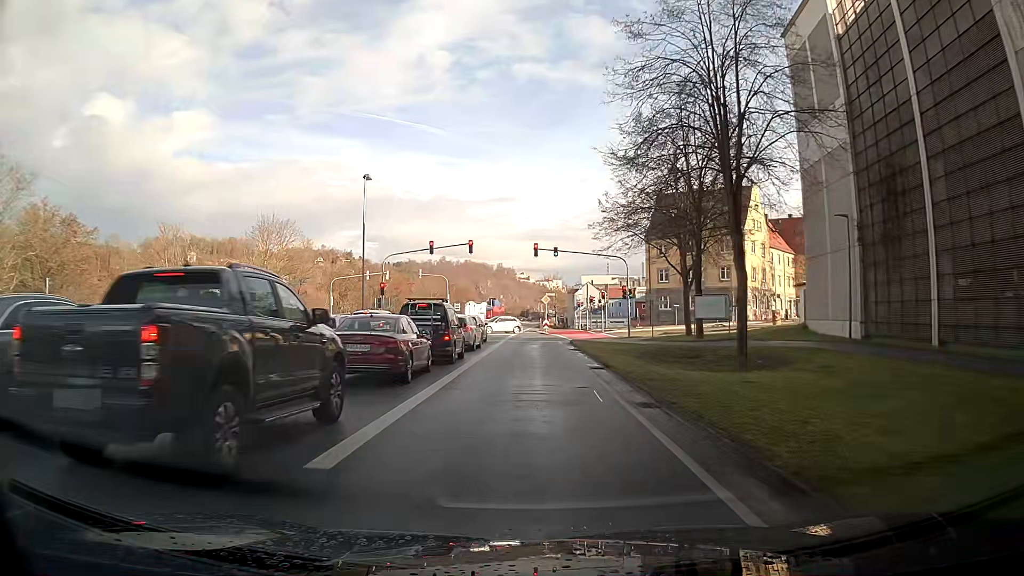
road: primary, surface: asphalt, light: Day
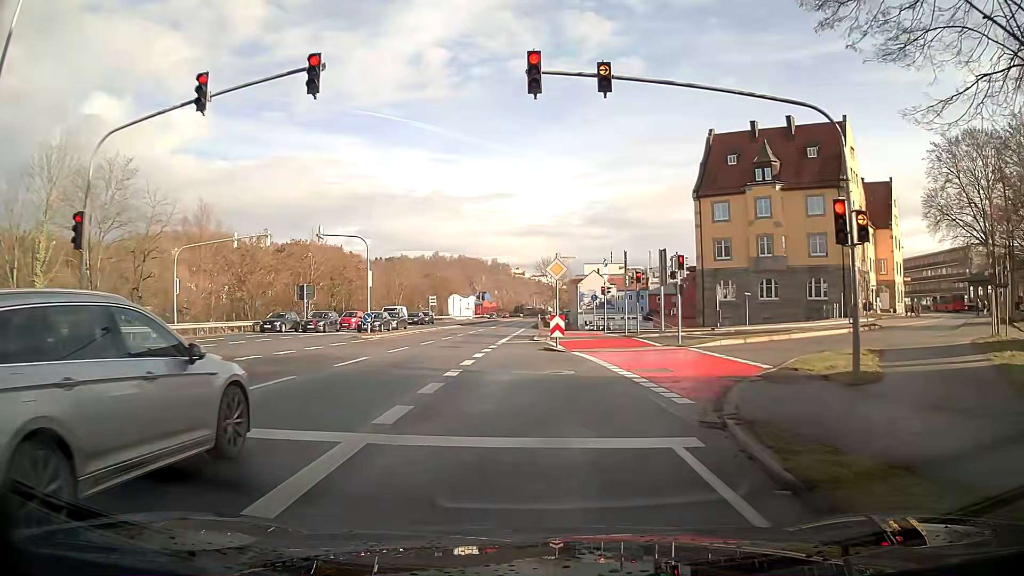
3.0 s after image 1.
(-0.2, +31.1) m; 0°
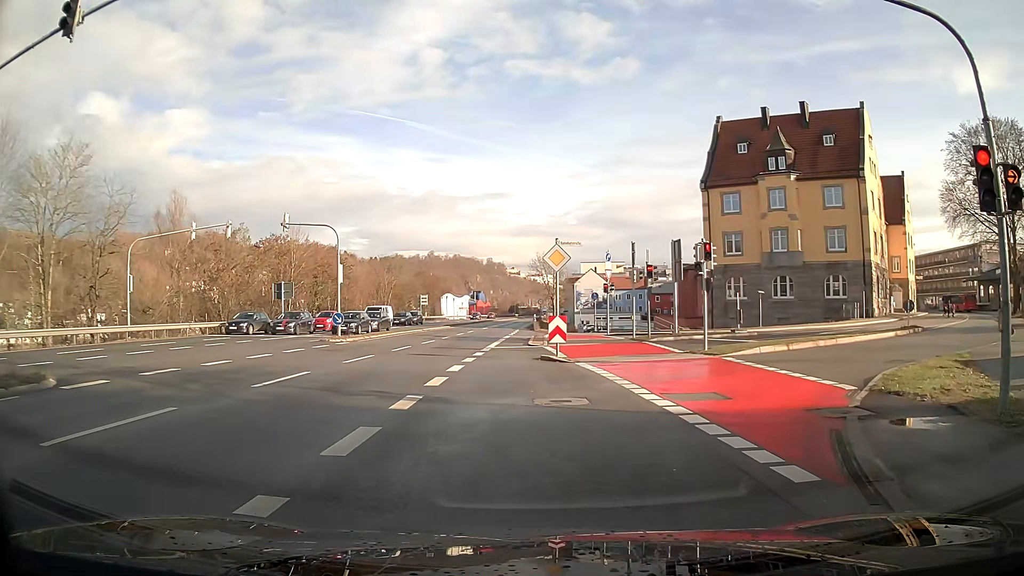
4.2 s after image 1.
(0.0, +4.1) m; 0°
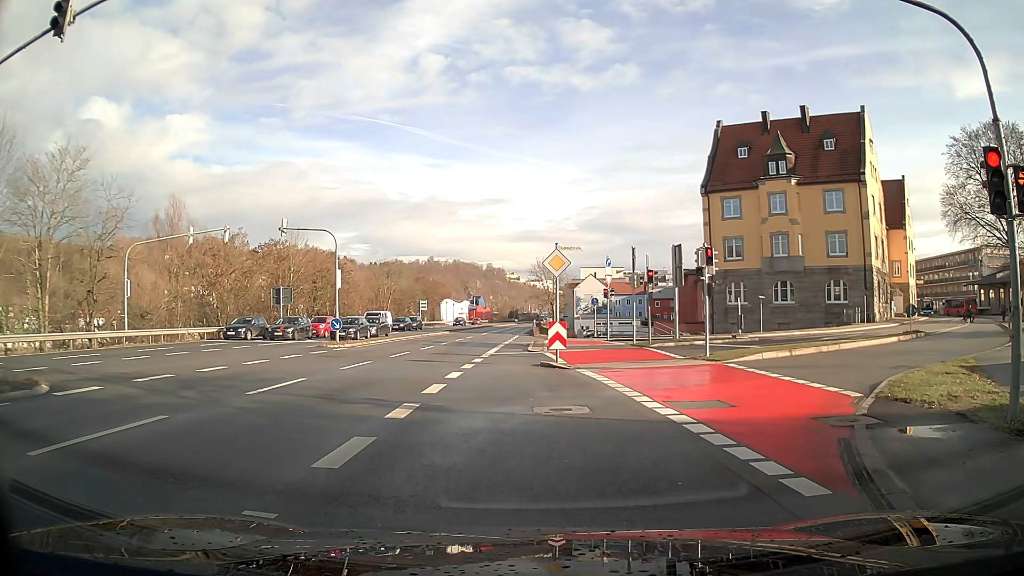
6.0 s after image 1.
(0.0, +0.3) m; 0°
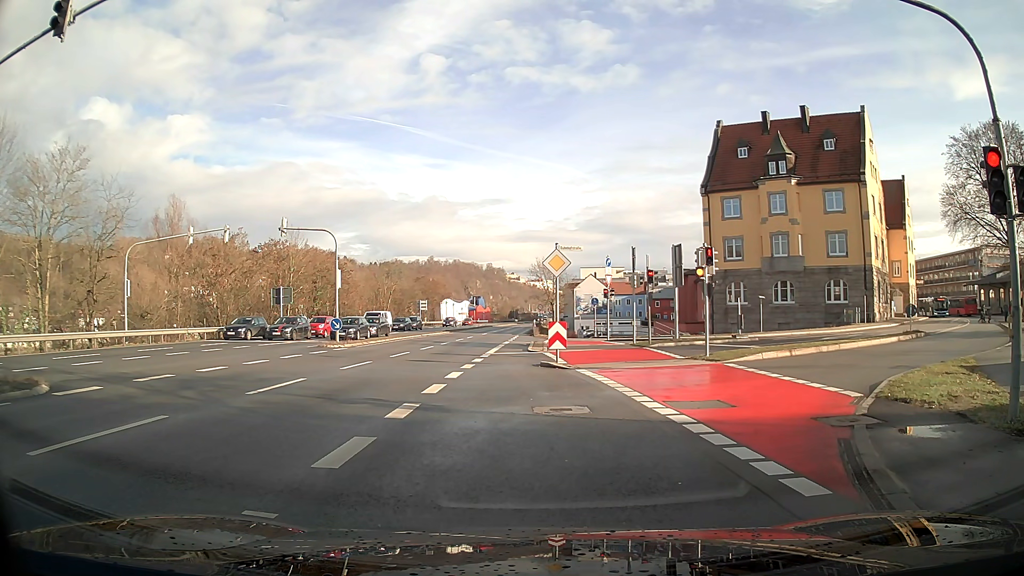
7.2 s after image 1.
(0.0, 0.0) m; 0°
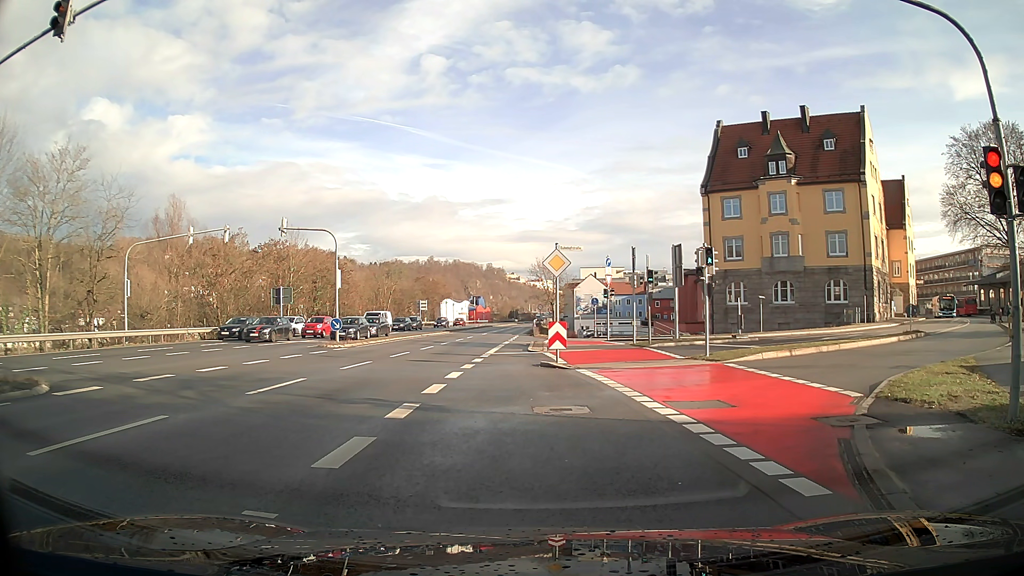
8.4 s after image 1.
(0.0, 0.0) m; 0°
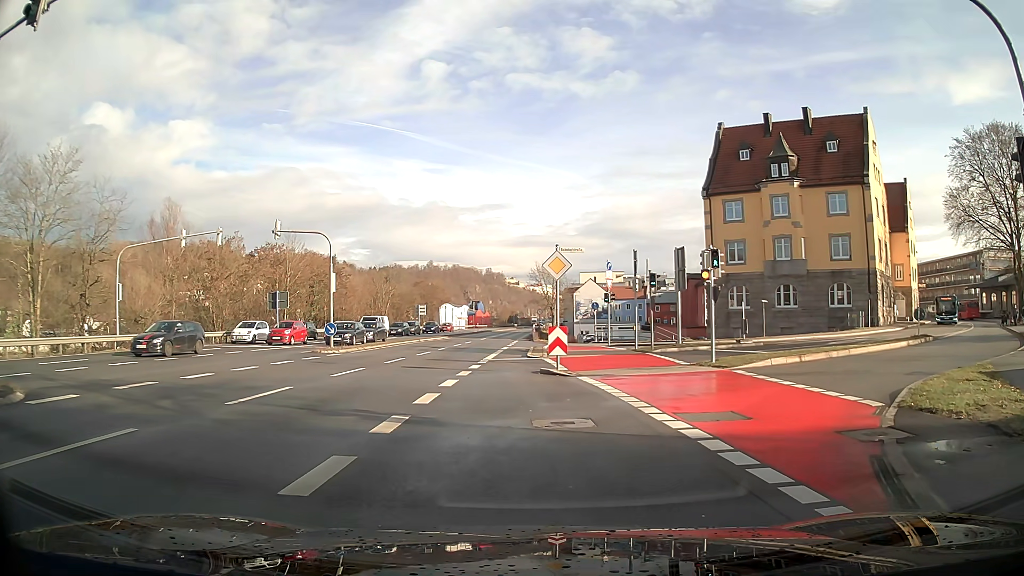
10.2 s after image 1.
(0.0, +0.9) m; 0°
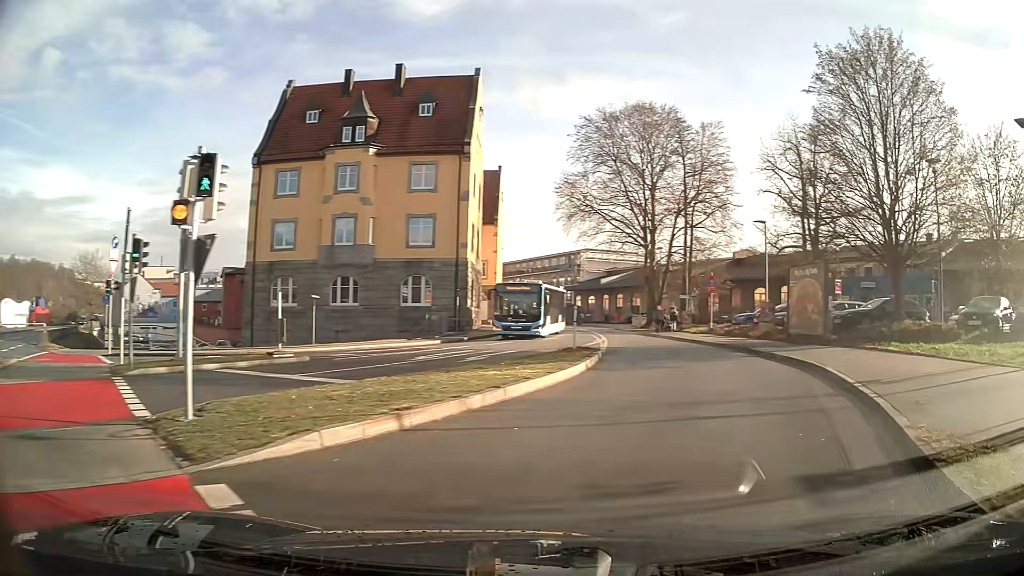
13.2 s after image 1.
(+3.9, +12.1) m; +40°
